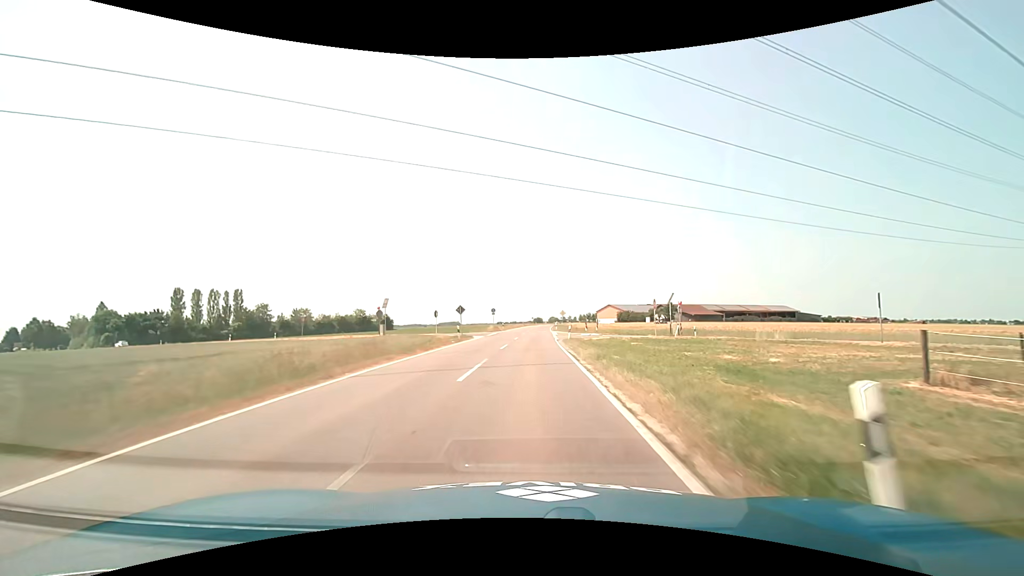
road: tertiary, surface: asphalt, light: Day
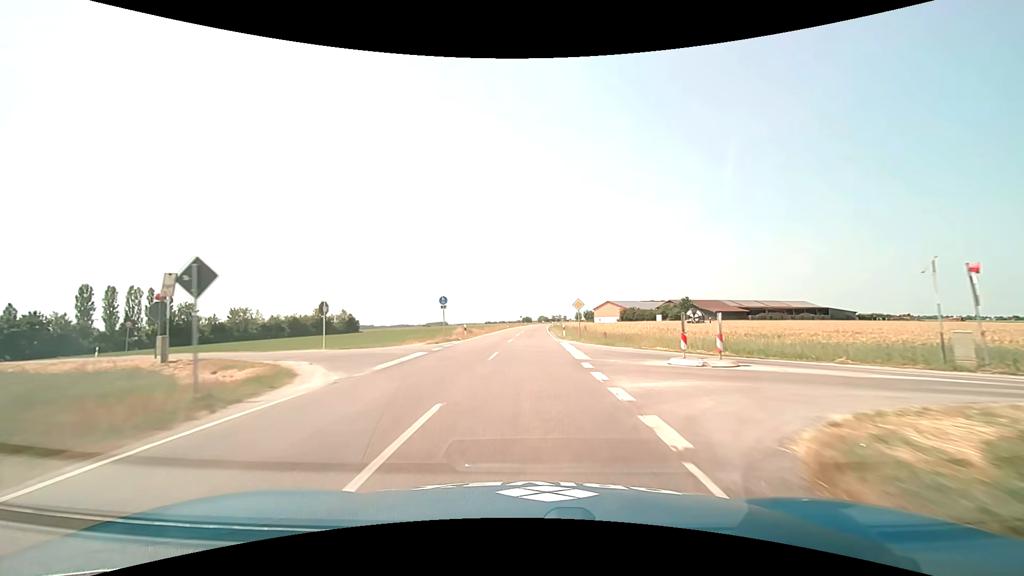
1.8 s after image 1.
(+0.3, +32.1) m; +1°
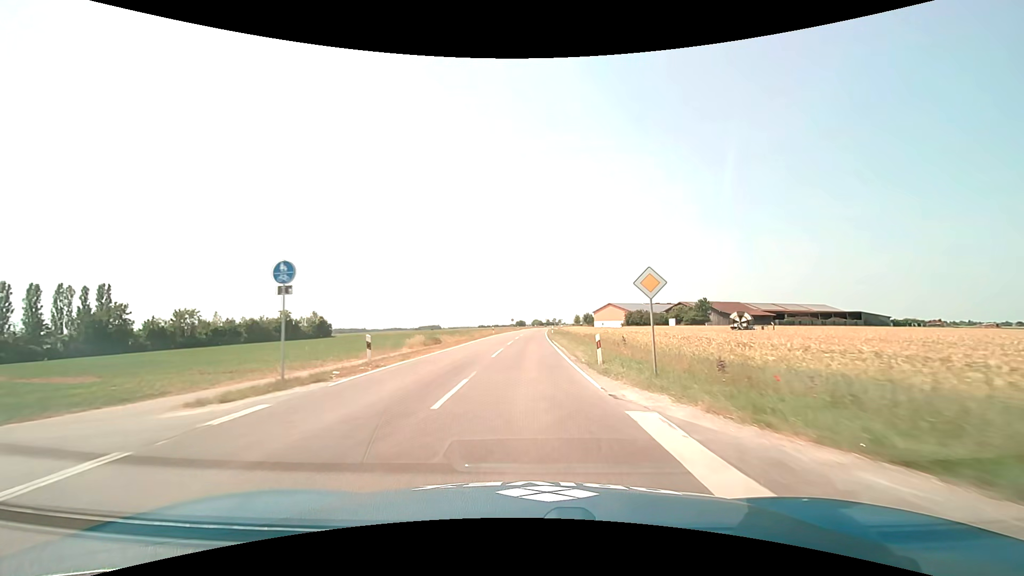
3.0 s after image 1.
(+0.1, +21.4) m; +1°
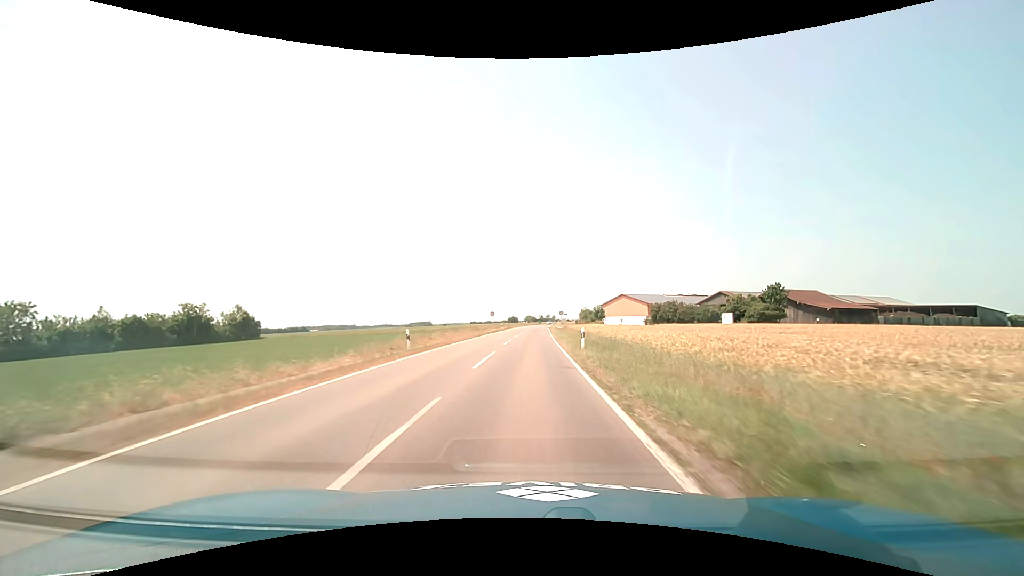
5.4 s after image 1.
(+0.3, +42.8) m; +1°
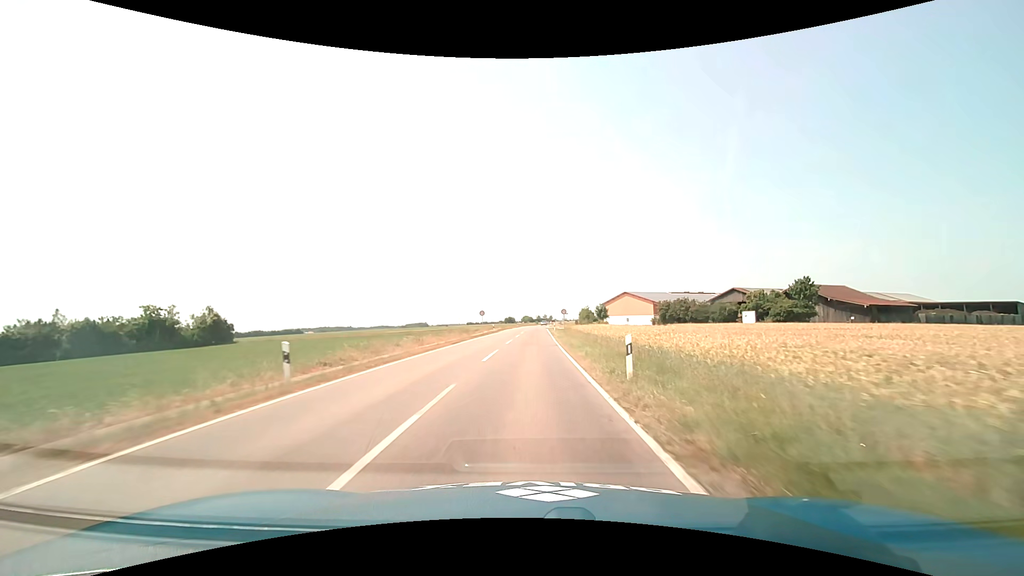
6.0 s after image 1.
(0.0, +10.8) m; 0°
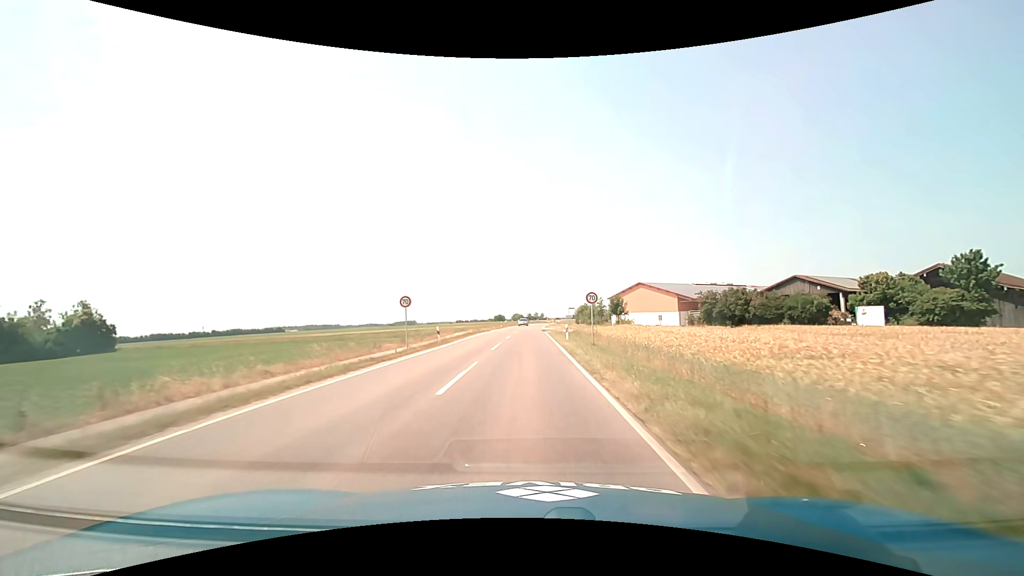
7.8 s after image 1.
(+0.3, +32.4) m; +1°
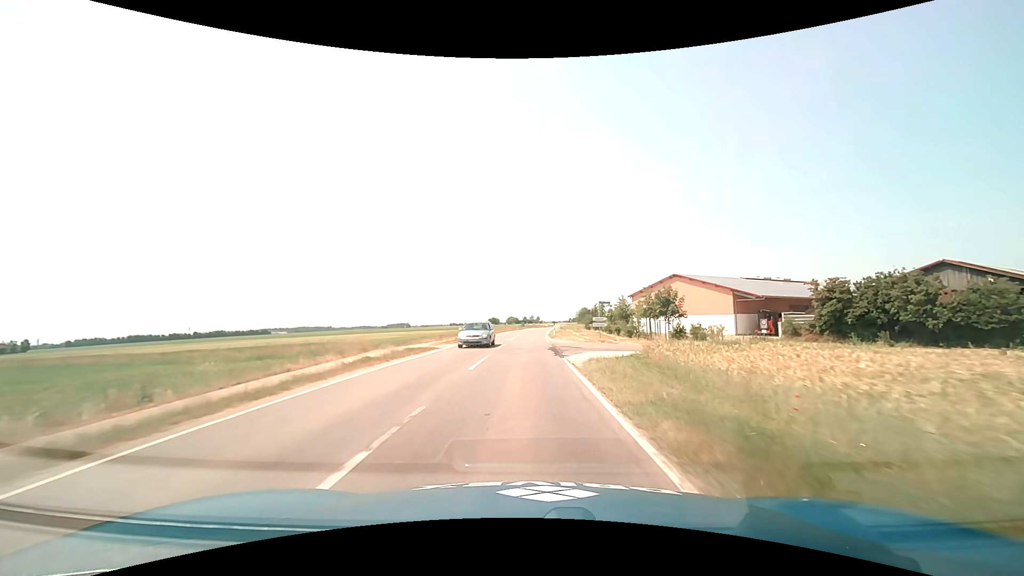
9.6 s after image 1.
(+0.1, +32.6) m; 0°
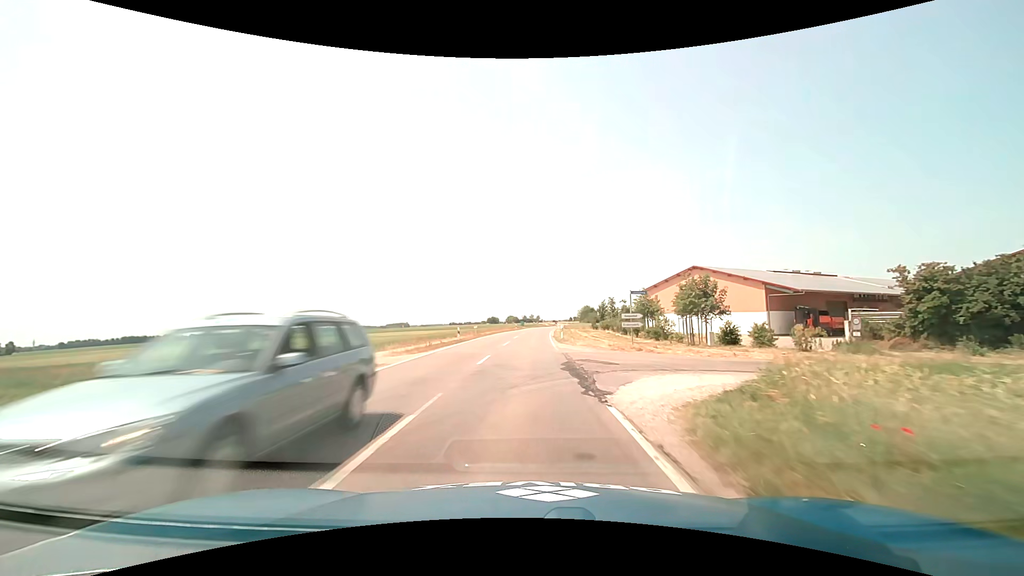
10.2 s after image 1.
(0.0, +10.9) m; 0°
(0, +10) (0, +20) (0, +30) (0, +40) (+1, +50) (+1, +60) (+2, +70) (+2, +80) (+3, +90) (+4, +100) m
